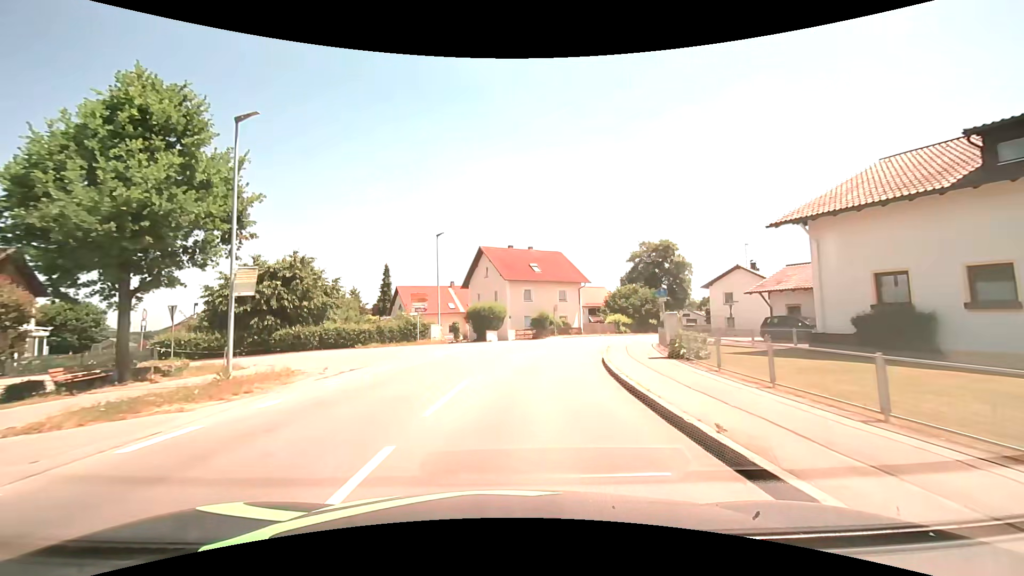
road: secondary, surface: asphalt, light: Day
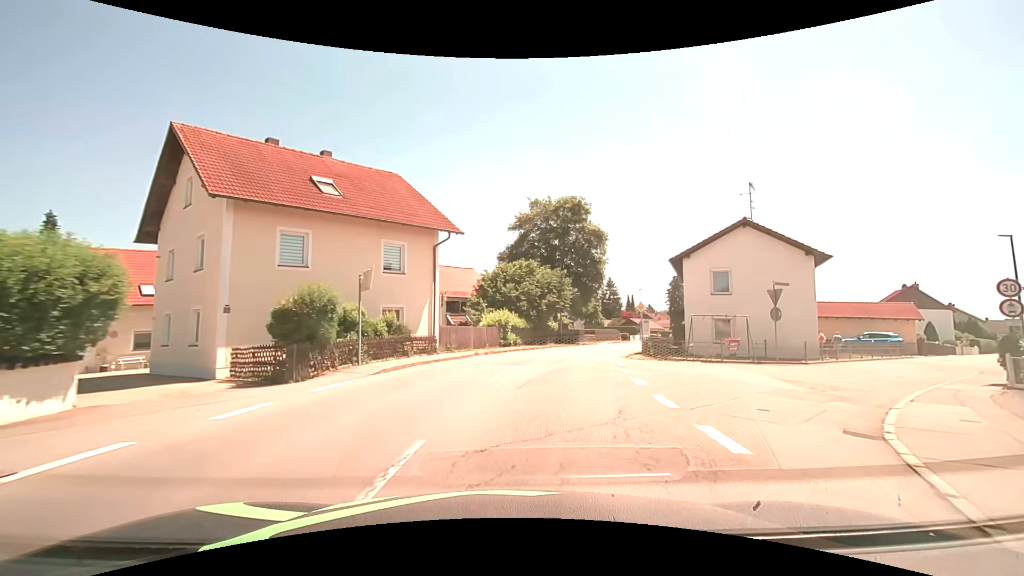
(+3.5, +30.8) m; +17°
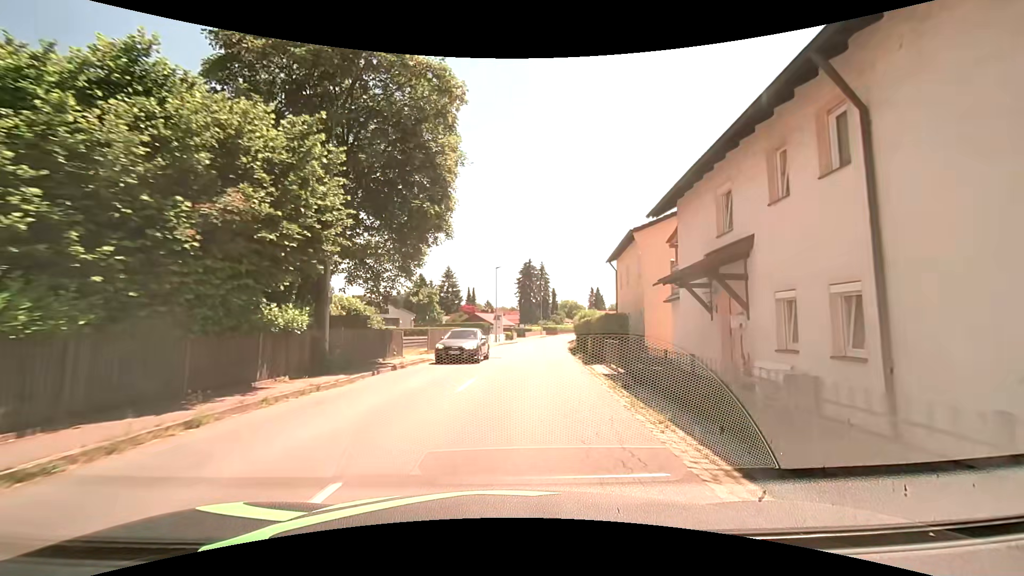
(+4.6, +28.1) m; +19°
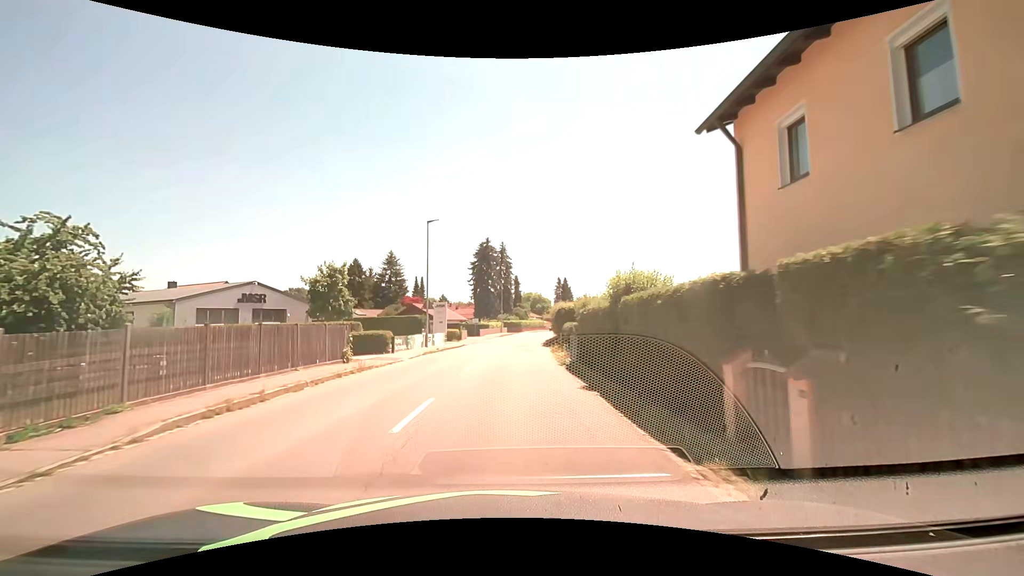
(+1.3, +22.1) m; +4°
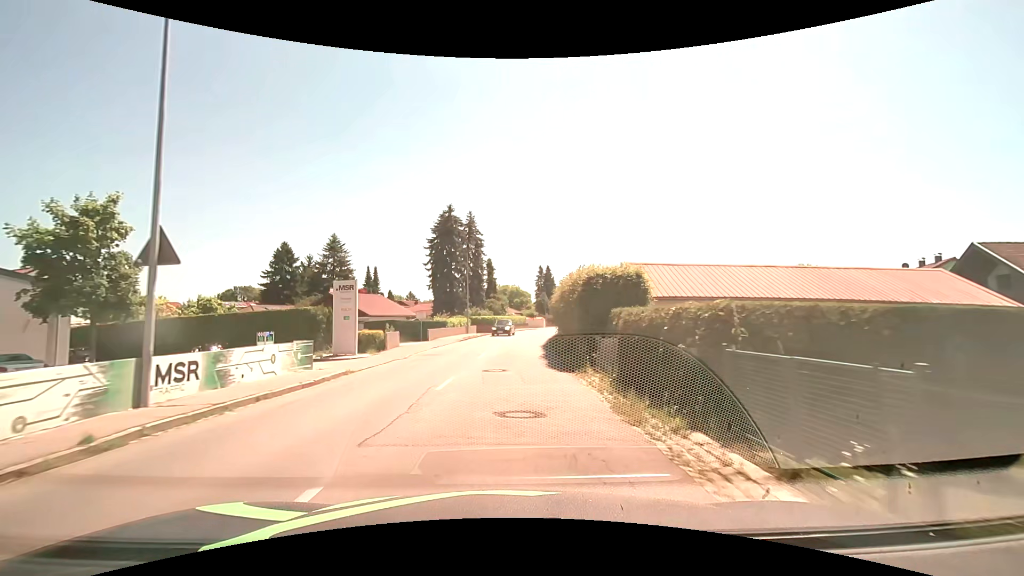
(+0.7, +23.3) m; +3°
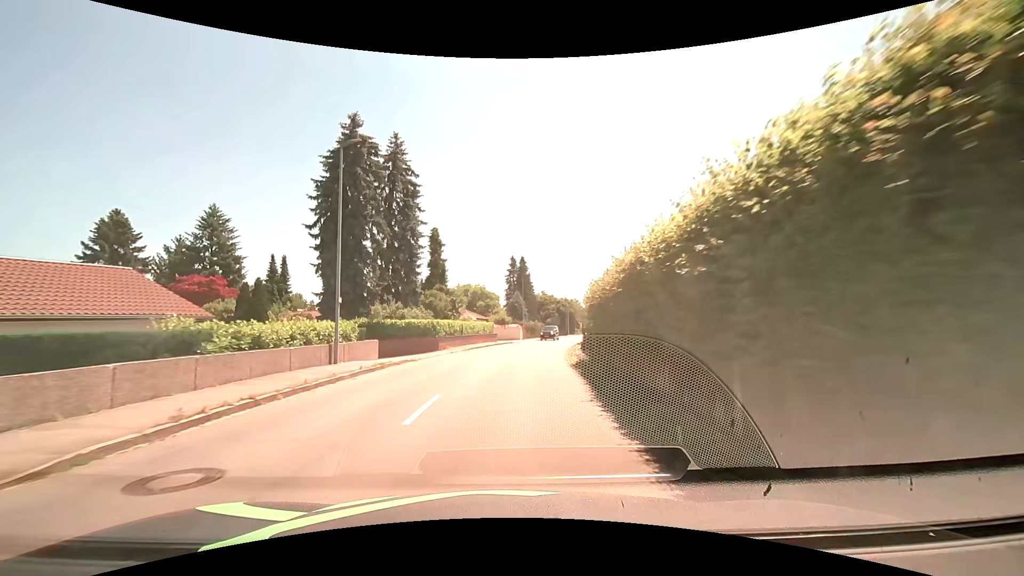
(+0.8, +30.7) m; +4°
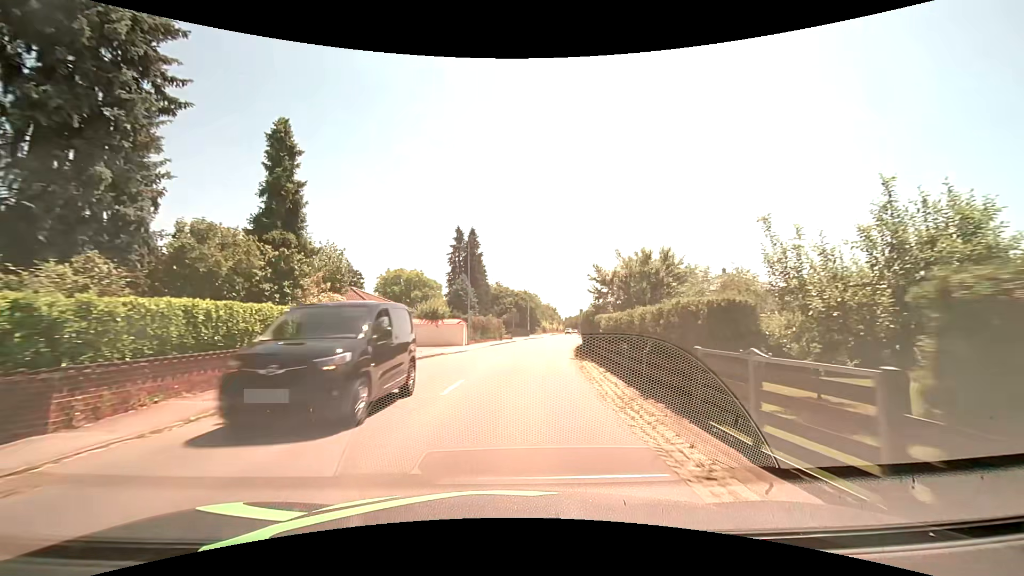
(+1.2, +24.4) m; +6°
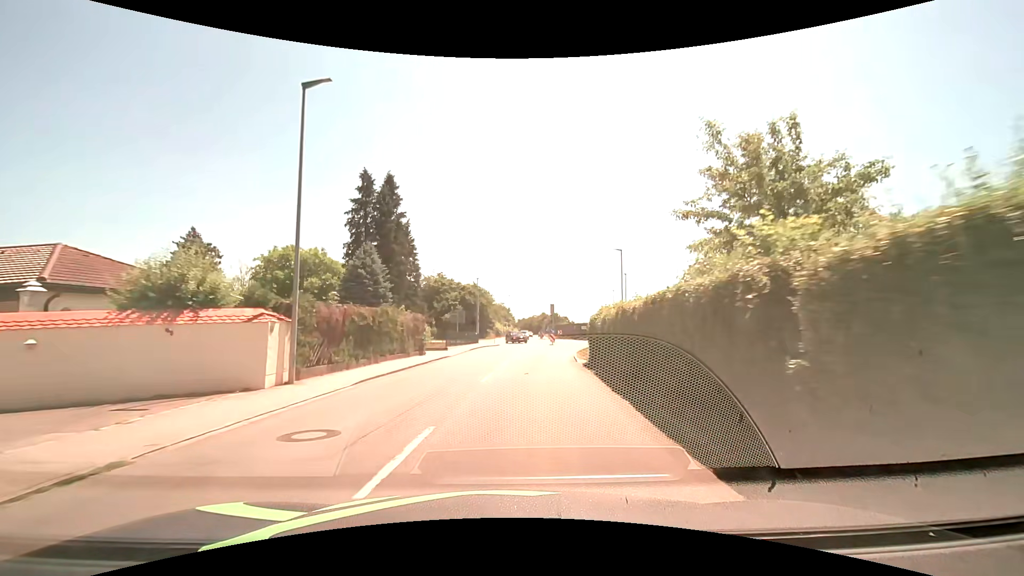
(+1.1, +23.9) m; +5°
(0, +10) (+1, +20) (+2, +30) (+4, +40) (+7, +49) (+10, +59) (+11, +69) (+10, +79) (+9, +89) (+8, +99) m
